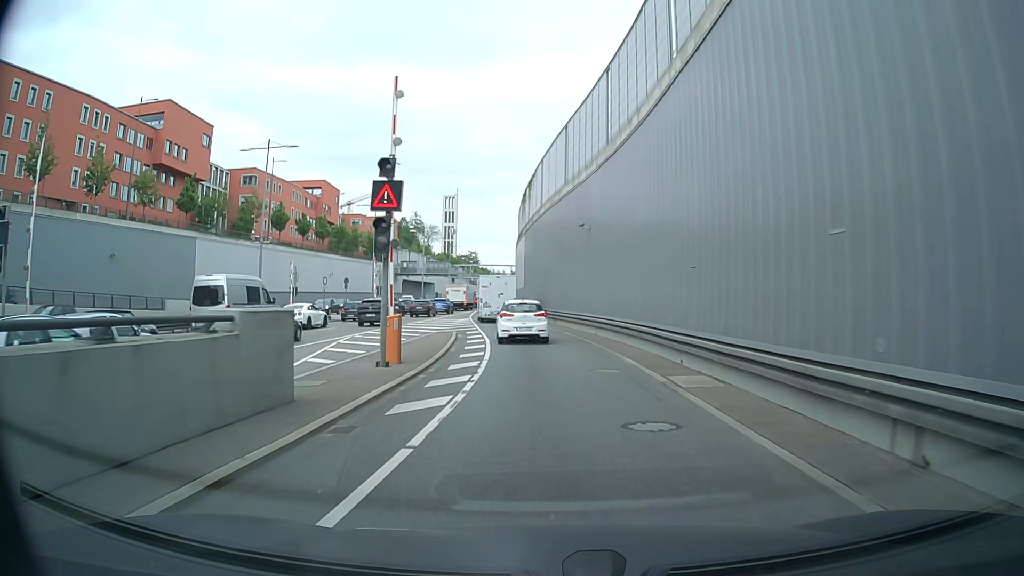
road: trunk_link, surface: asphalt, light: Day
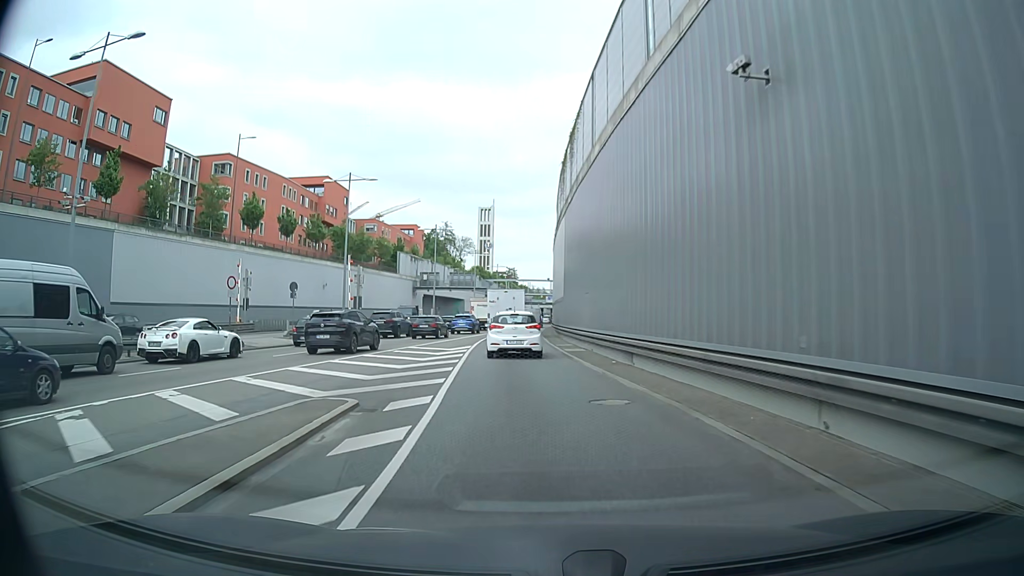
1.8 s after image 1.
(-0.3, +20.4) m; -3°
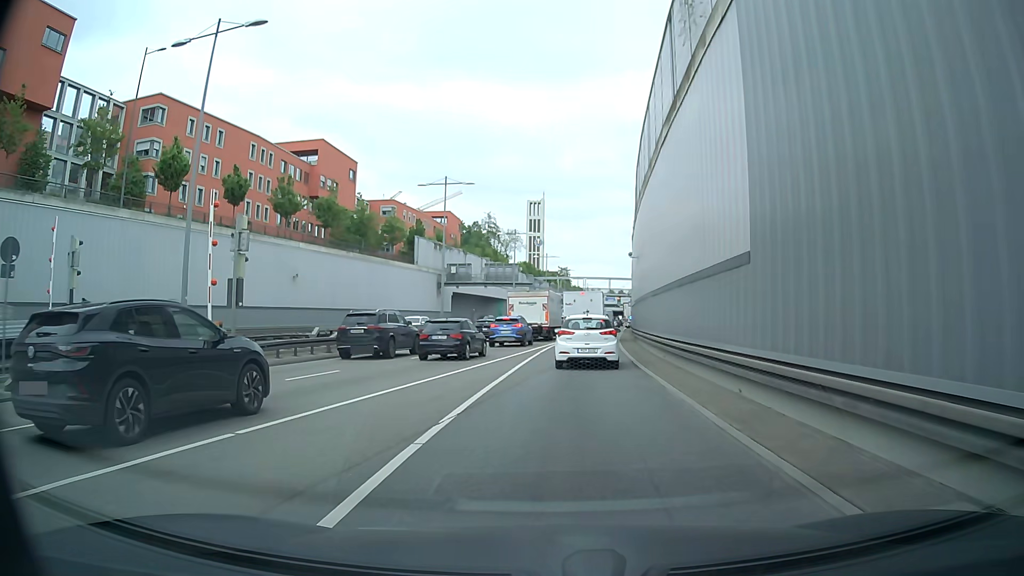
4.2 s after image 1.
(-1.5, +26.1) m; -5°
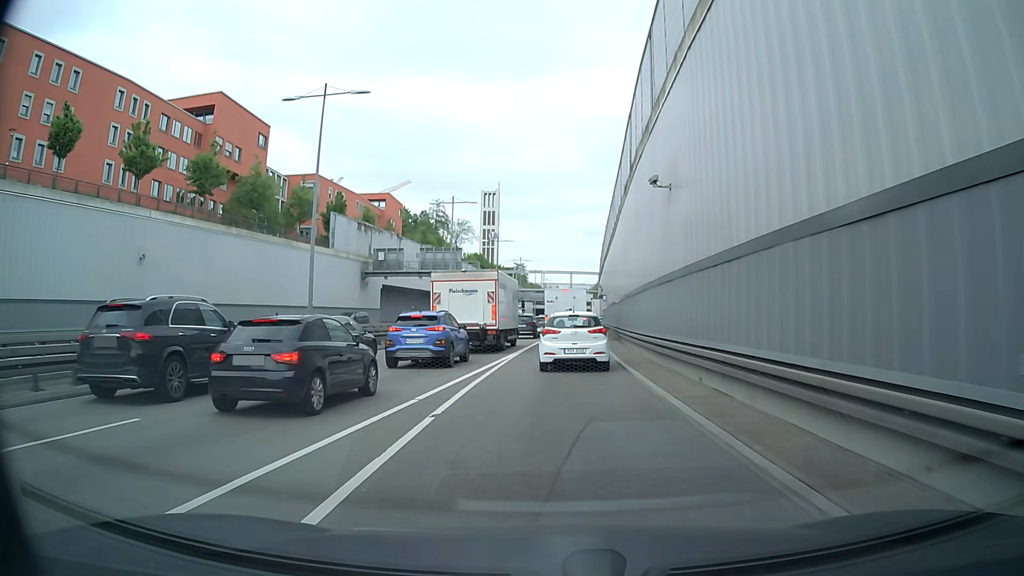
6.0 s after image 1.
(+0.5, +18.5) m; +3°
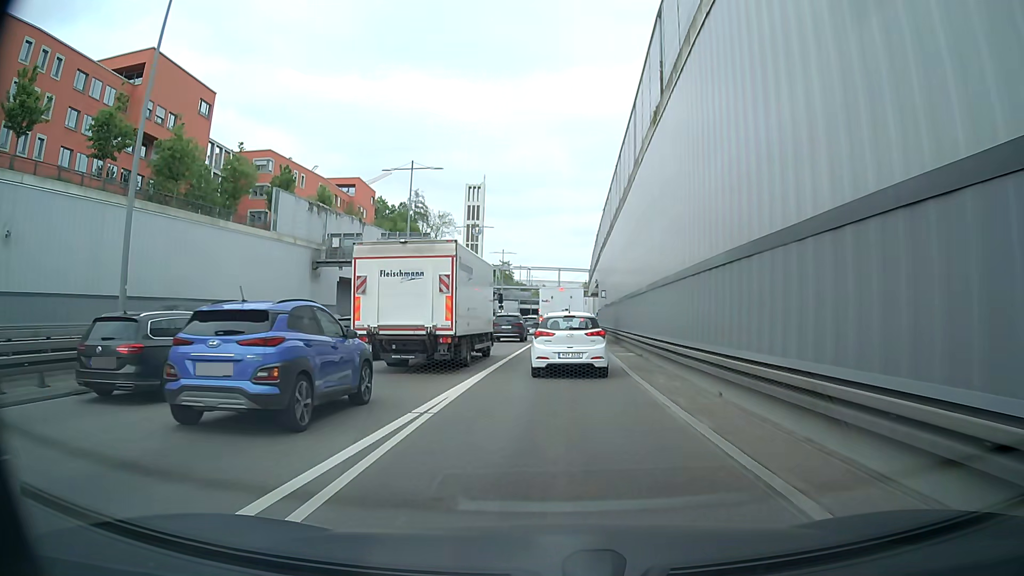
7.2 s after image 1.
(+0.2, +12.0) m; +2°
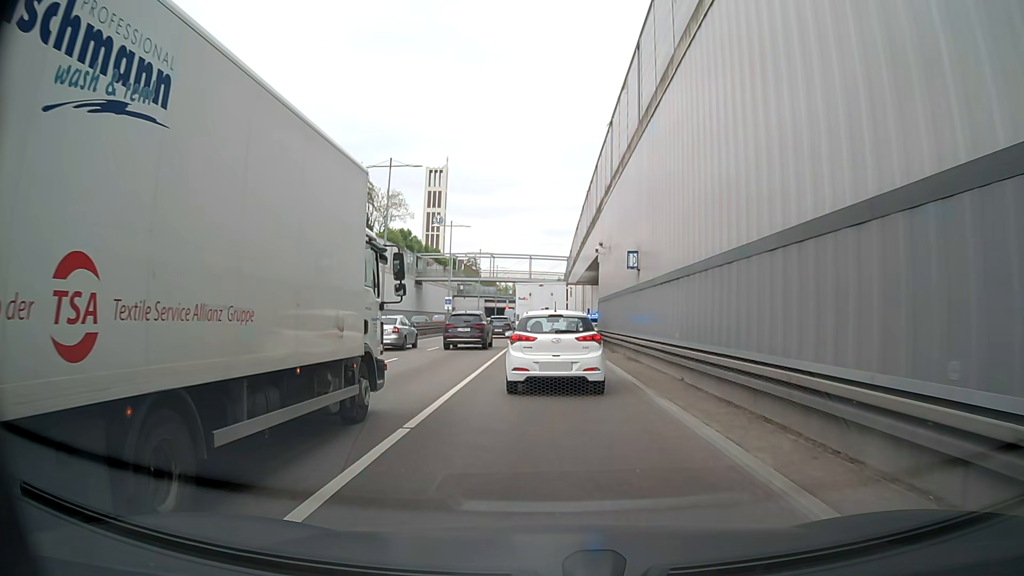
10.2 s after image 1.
(+0.2, +27.2) m; 0°
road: trunk
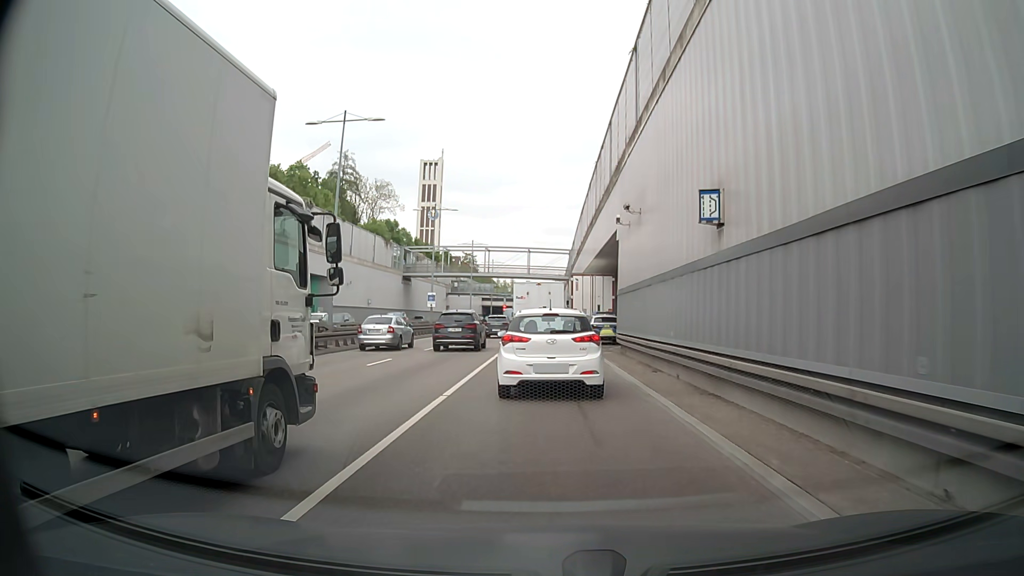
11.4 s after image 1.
(+0.2, +9.7) m; +1°
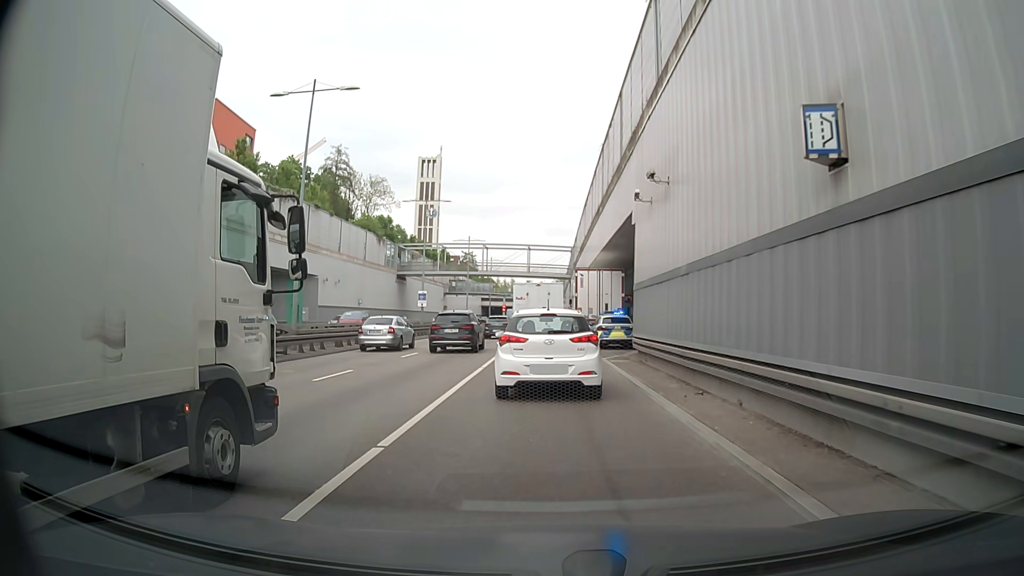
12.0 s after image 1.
(0.0, +4.6) m; 0°
(0, +10) (0, +20) (0, +30) (0, +40) (0, +50) (0, +60) (+1, +70) (+1, +80) (+1, +90) (+1, +100) m
